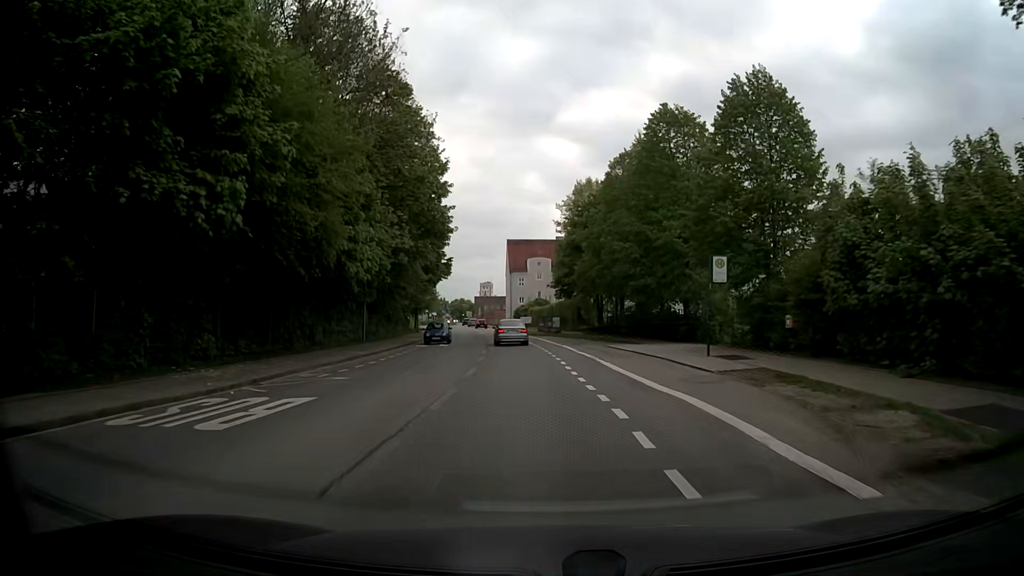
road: secondary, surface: asphalt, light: Day
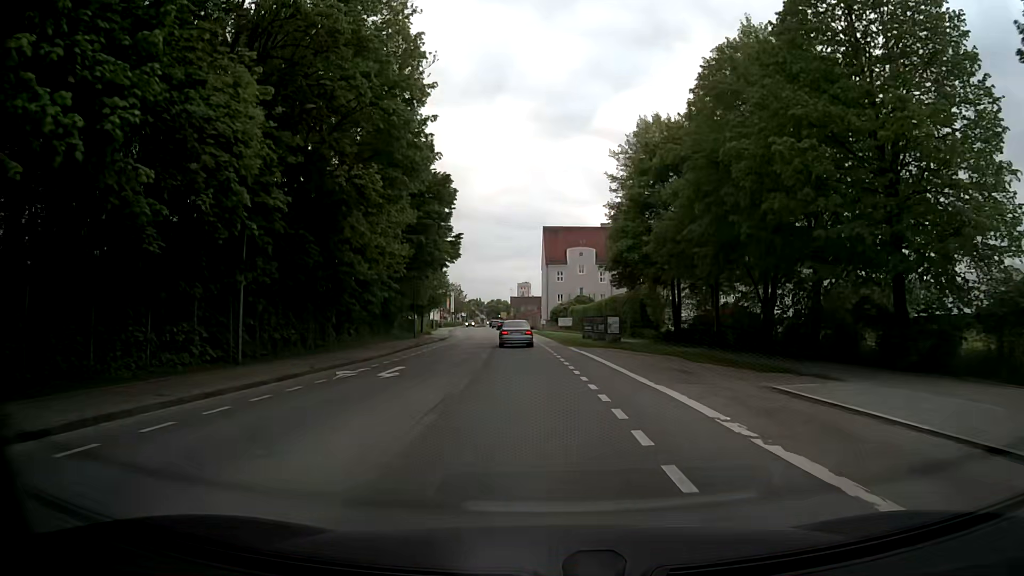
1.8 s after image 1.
(-0.5, +21.7) m; -4°
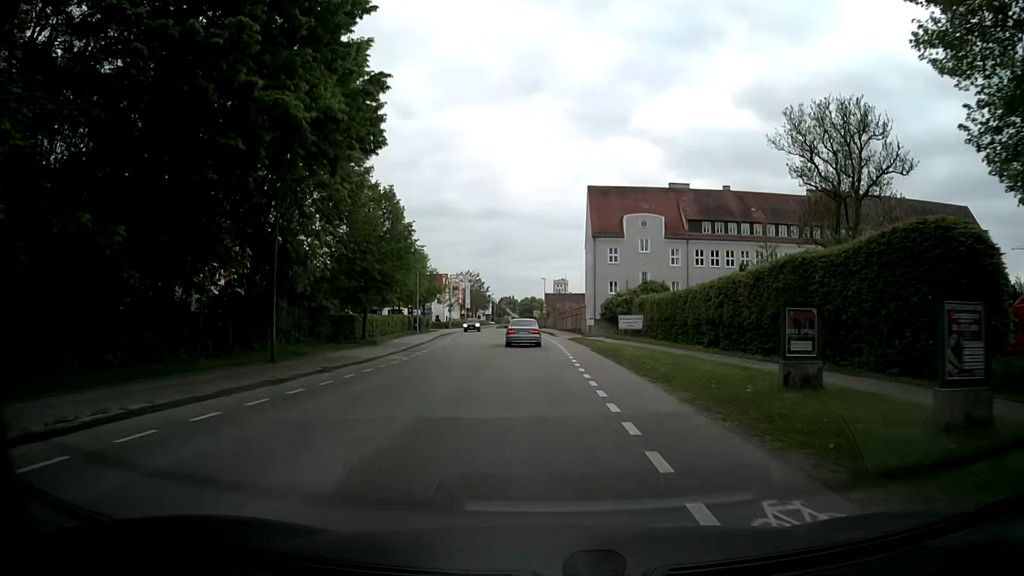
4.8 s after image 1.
(-0.8, +35.4) m; -3°
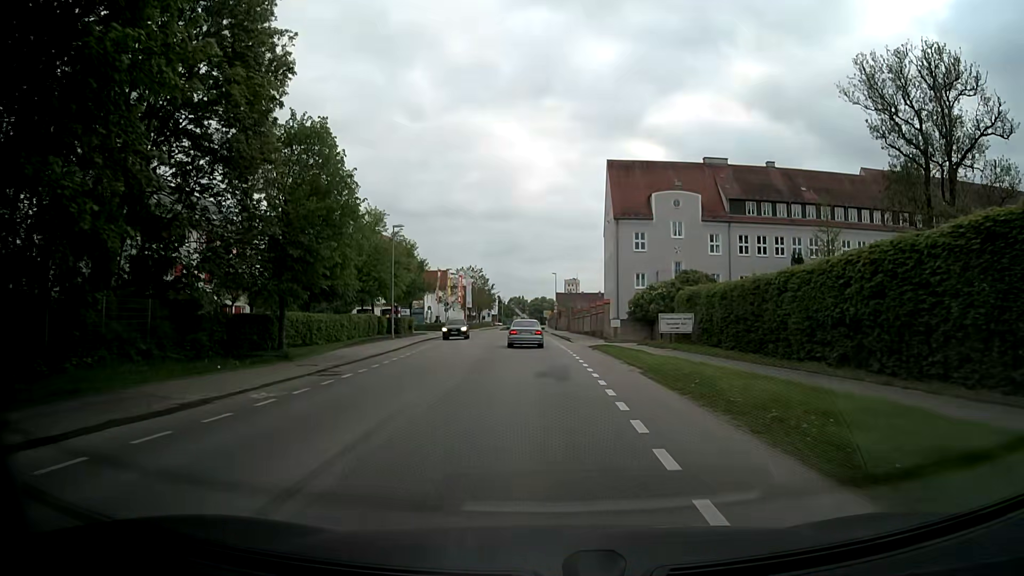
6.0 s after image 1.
(0.0, +13.9) m; -1°
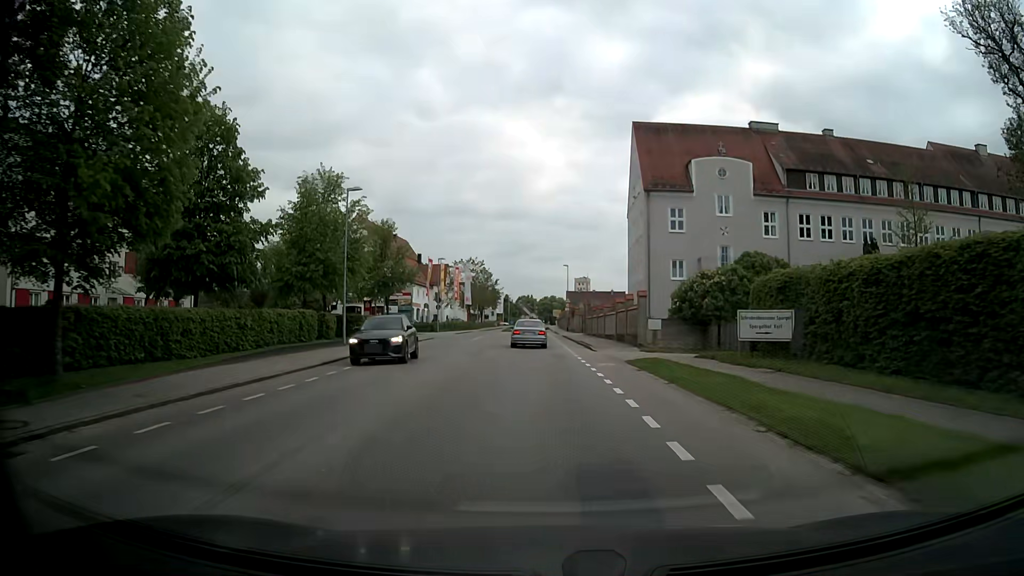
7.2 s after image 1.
(0.0, +13.5) m; -1°
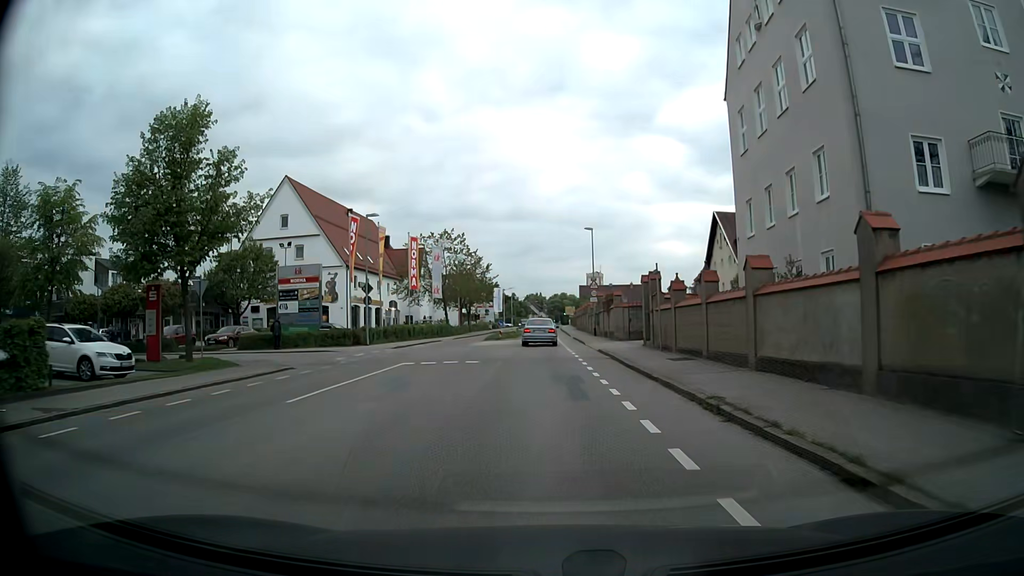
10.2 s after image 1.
(-0.1, +32.6) m; 0°
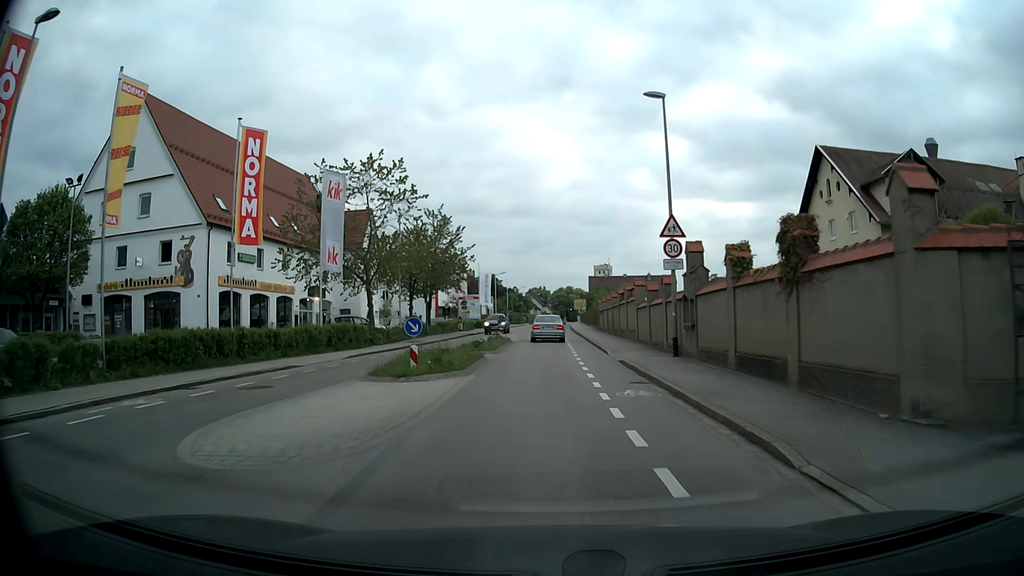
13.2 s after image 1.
(-0.1, +30.9) m; 0°
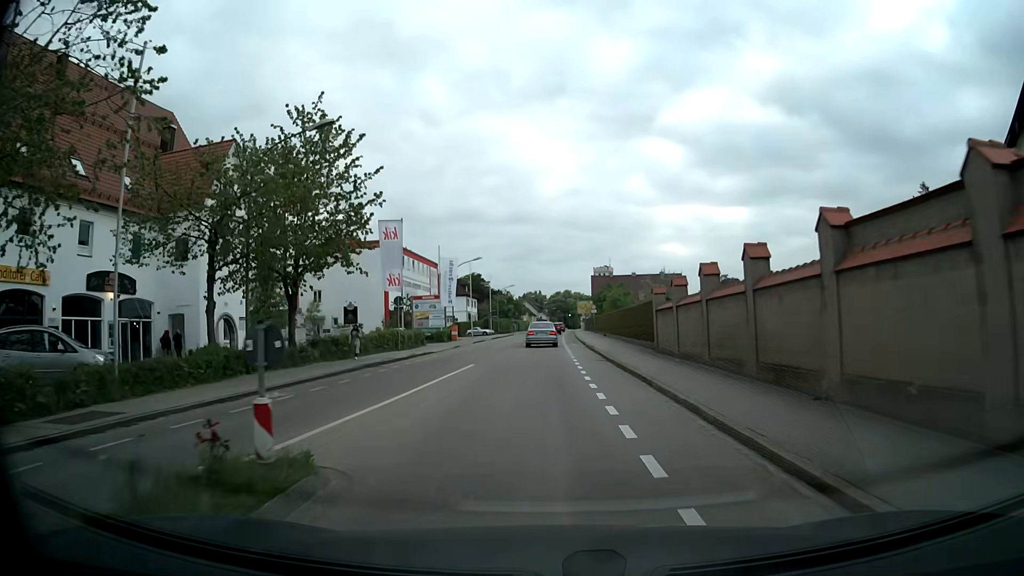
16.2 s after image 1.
(-0.1, +29.2) m; 0°
(0, +10) (0, +20) (0, +30) (0, +40) (0, +50) (0, +60) (+1, +70) (+1, +80) (+1, +90) (+1, +100) m
